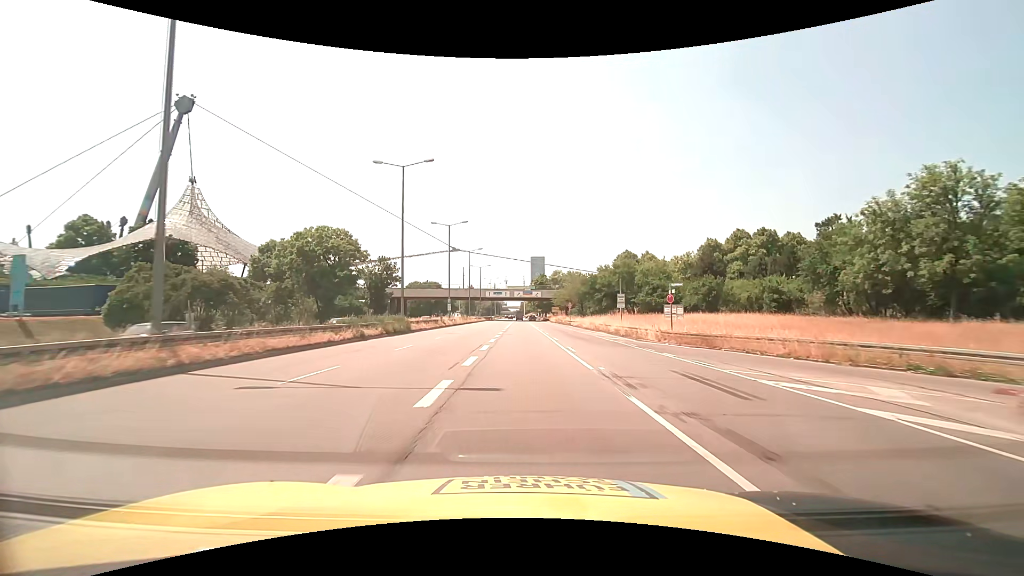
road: trunk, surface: asphalt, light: Day
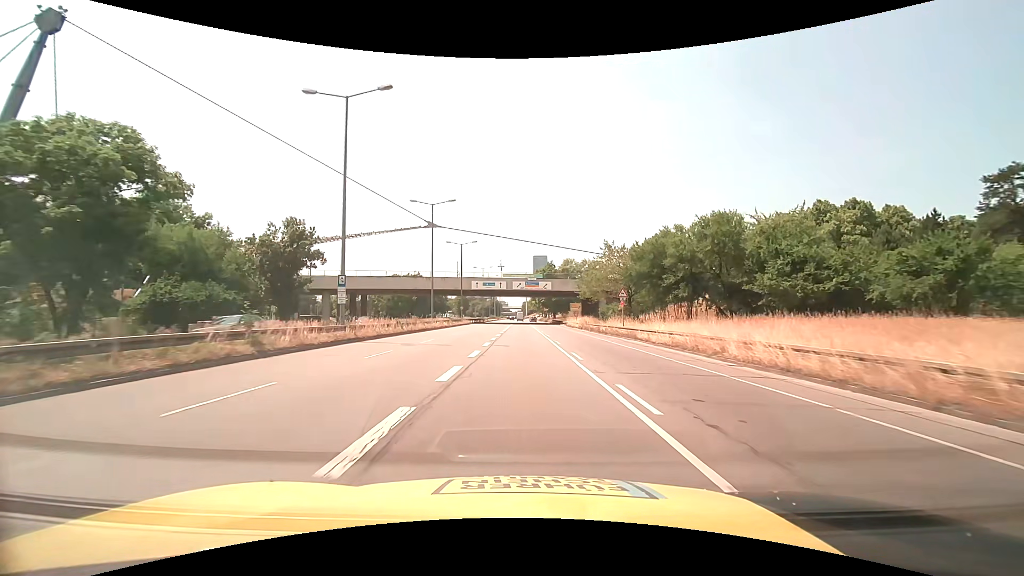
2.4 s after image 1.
(-0.1, +39.1) m; 0°
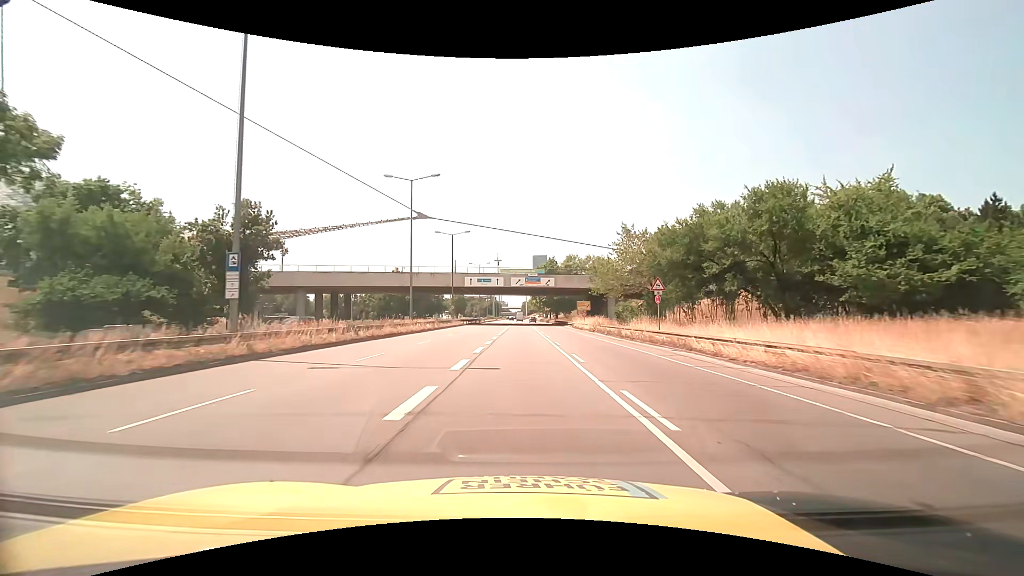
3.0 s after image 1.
(0.0, +9.8) m; 0°
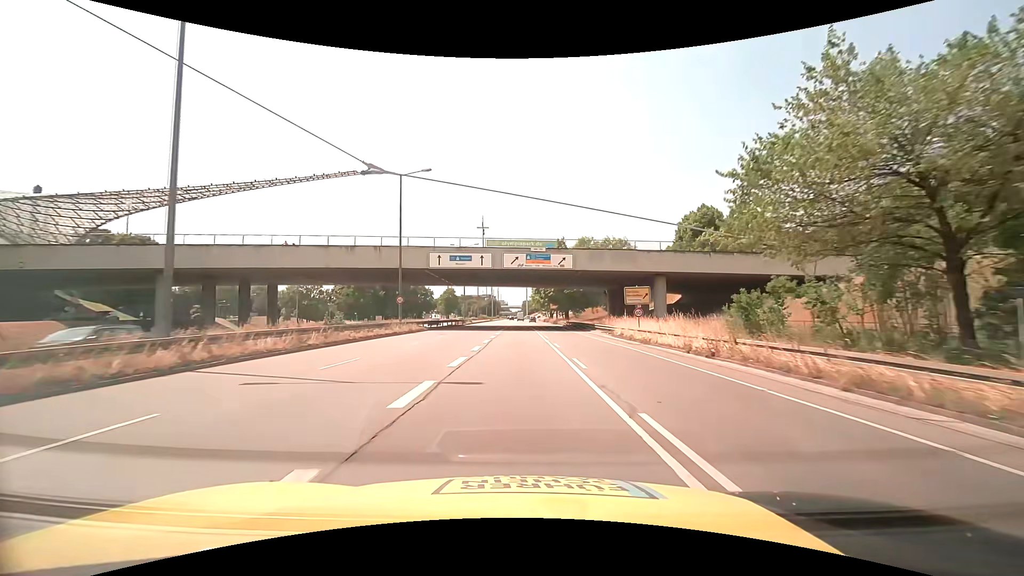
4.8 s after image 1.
(+0.1, +29.3) m; 0°
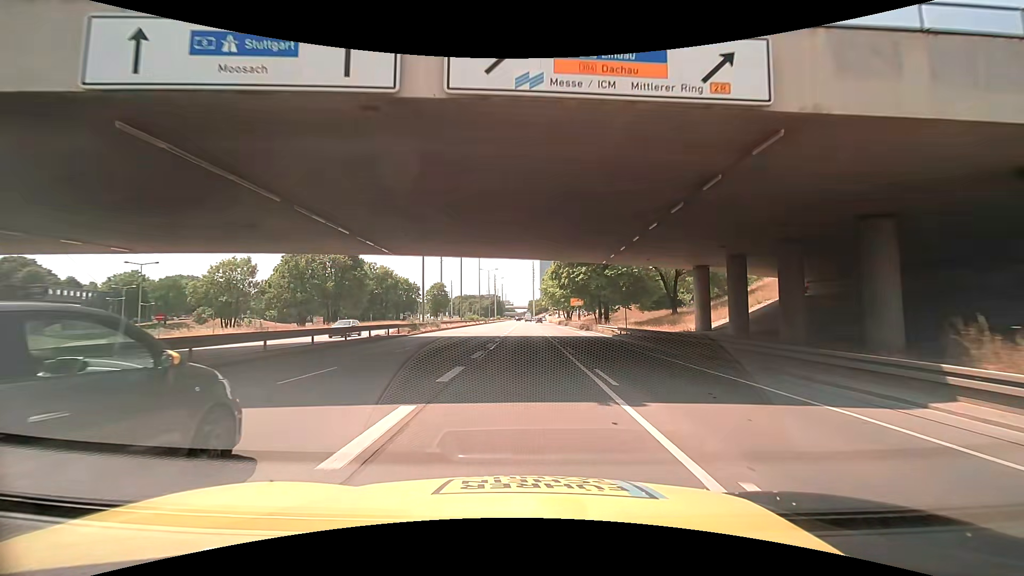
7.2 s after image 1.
(-0.5, +38.9) m; -1°
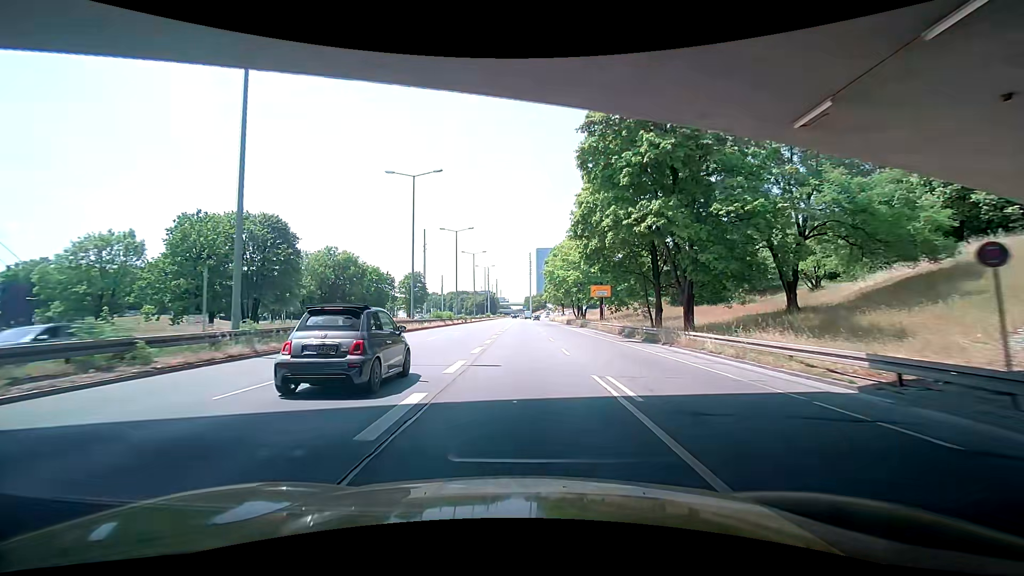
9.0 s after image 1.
(-0.1, +29.1) m; -1°
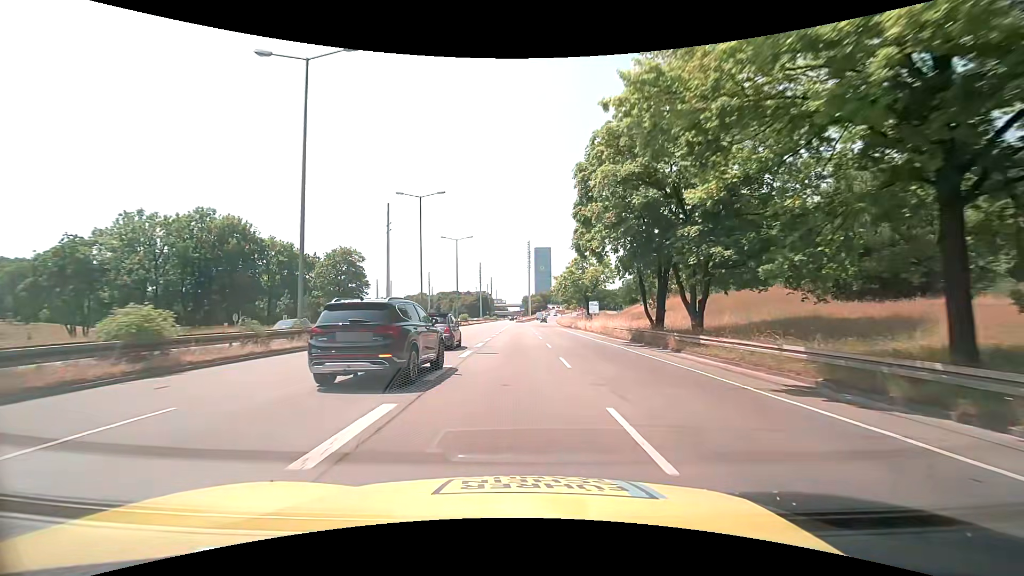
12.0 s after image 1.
(+1.1, +48.7) m; +1°
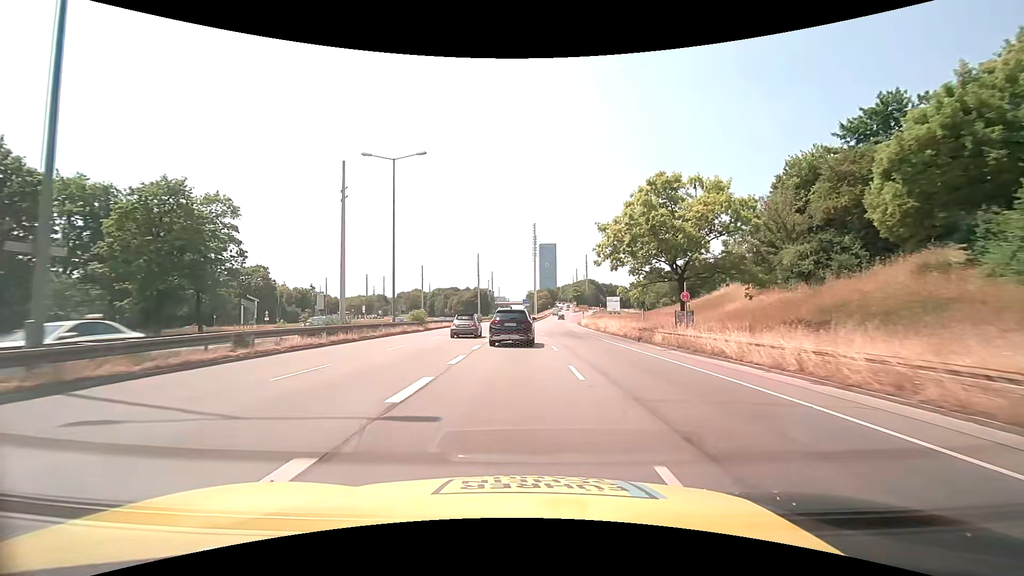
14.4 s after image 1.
(0.0, +38.9) m; 0°
(0, +10) (0, +20) (0, +30) (0, +40) (0, +50) (+1, +60) (+1, +70) (+2, +80) (+3, +90) (+3, +100) m
